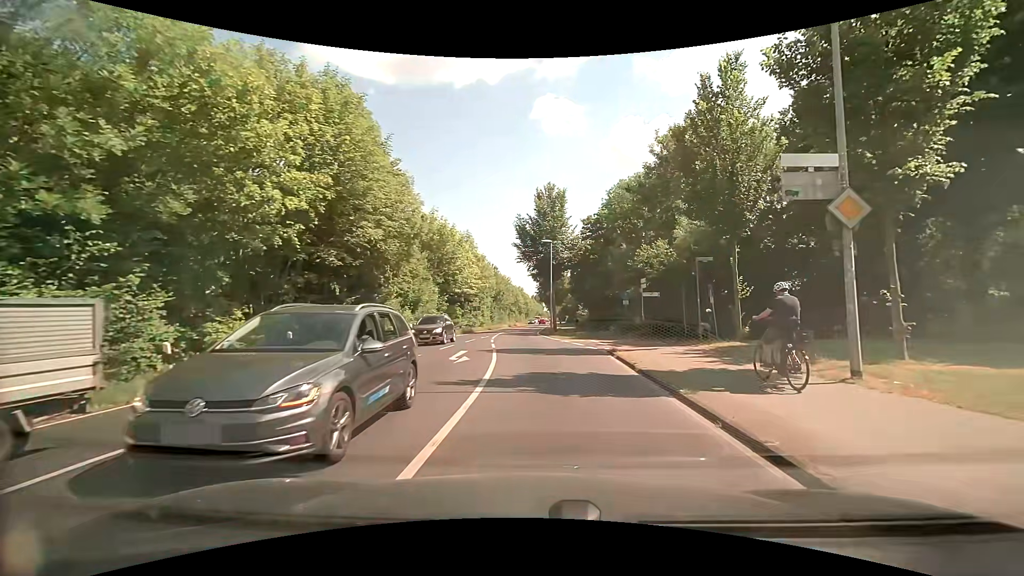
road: secondary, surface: asphalt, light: Day
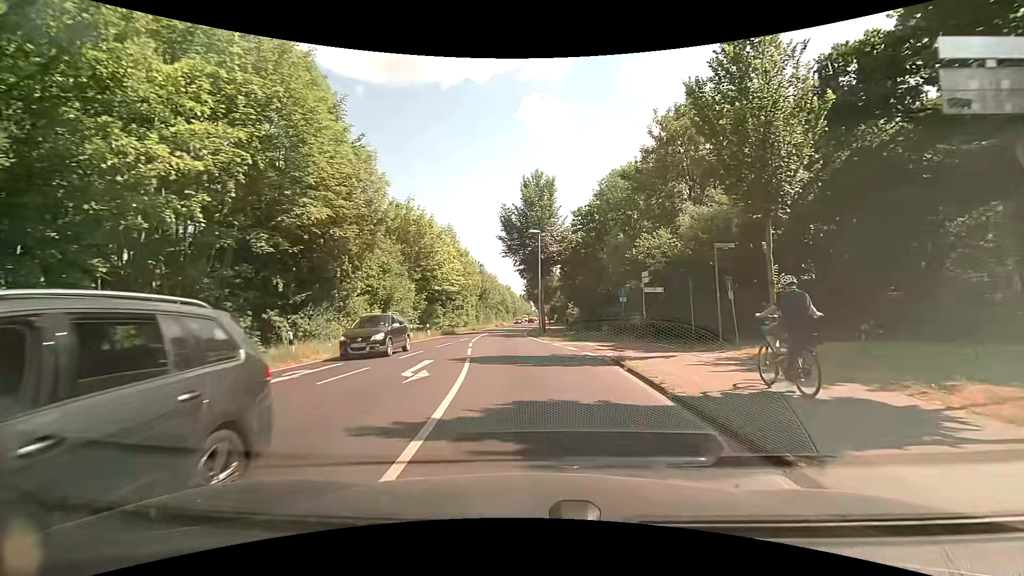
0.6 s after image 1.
(+0.1, +4.2) m; +2°
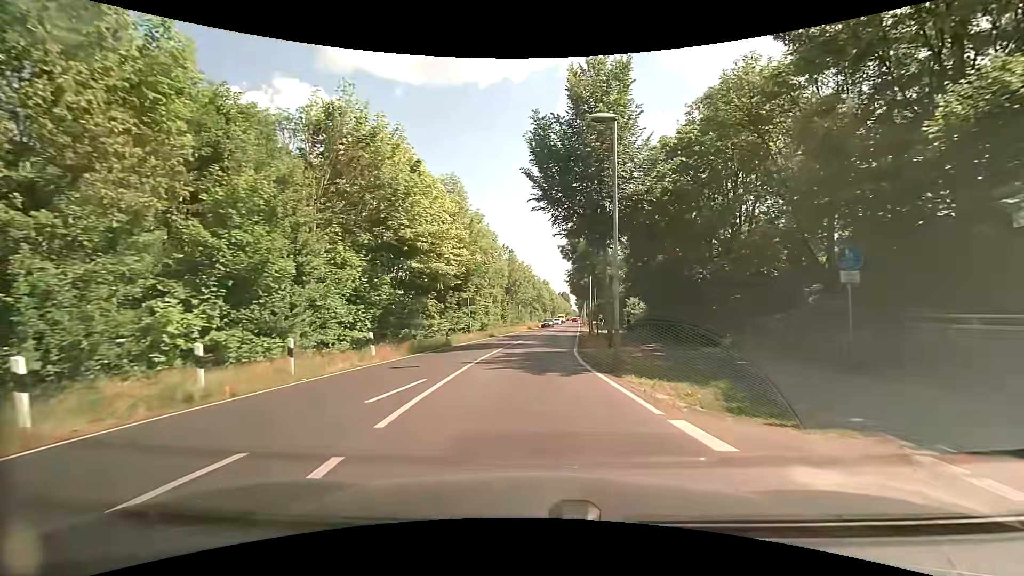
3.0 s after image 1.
(-0.9, +20.4) m; -5°
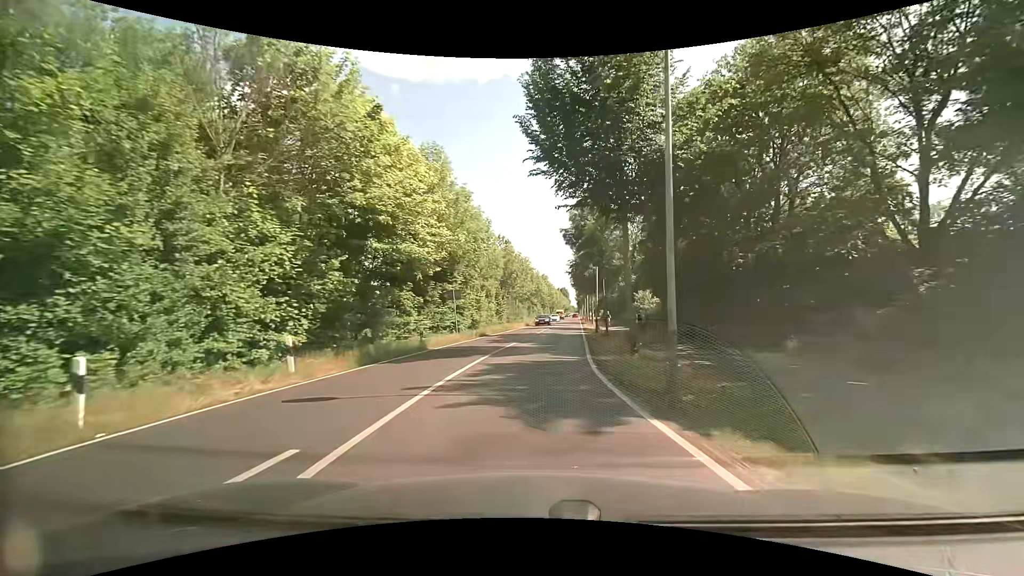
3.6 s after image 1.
(0.0, +5.9) m; +1°
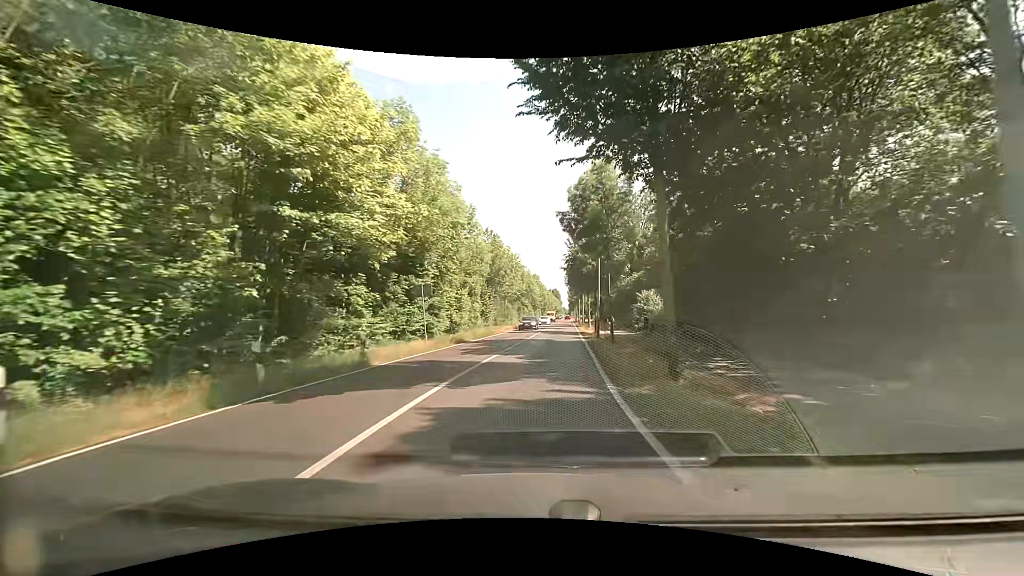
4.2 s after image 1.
(0.0, +6.4) m; +1°
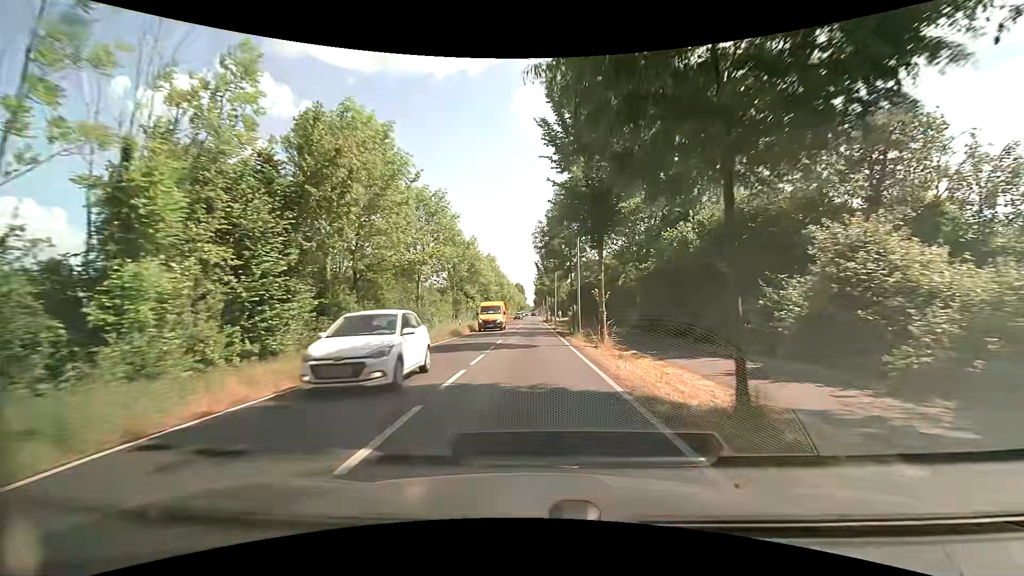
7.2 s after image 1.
(+2.1, +36.5) m; +4°
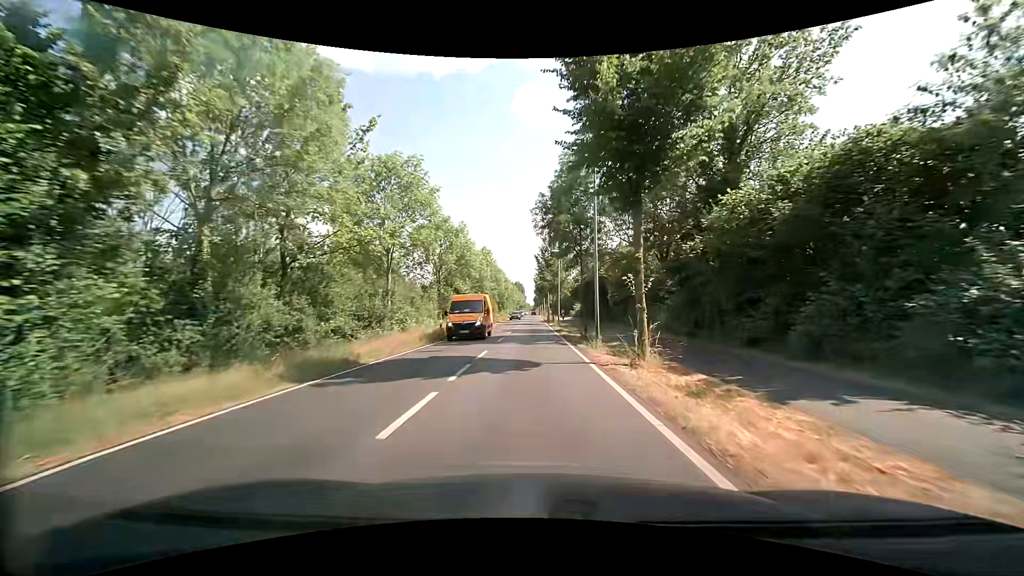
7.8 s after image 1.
(+0.1, +7.9) m; +1°
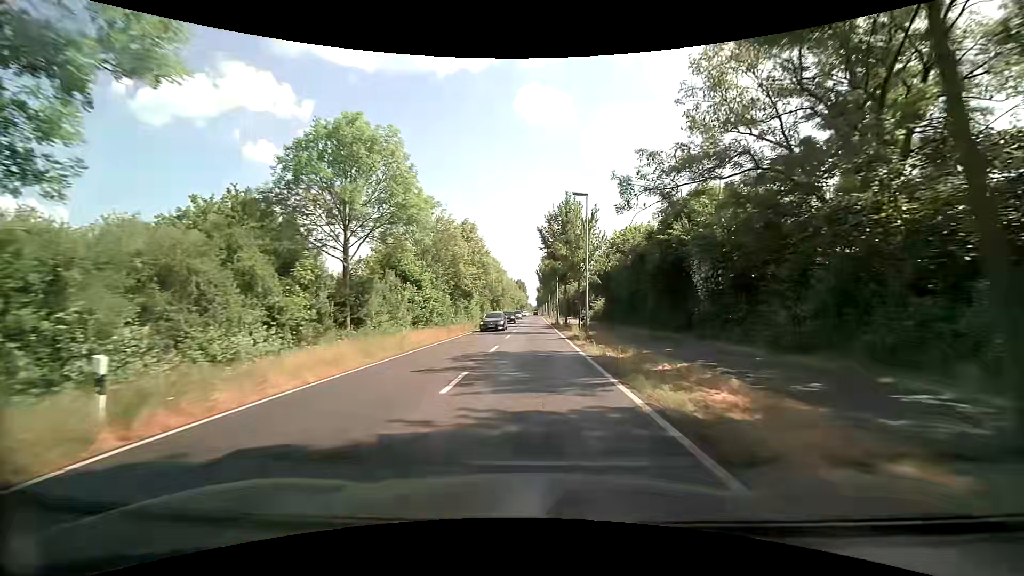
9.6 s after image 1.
(-0.4, +24.1) m; -1°
(0, +10) (0, +20) (0, +30) (0, +40) (0, +50) (0, +60) (0, +70) (0, +80) (0, +90) (0, +100) m
